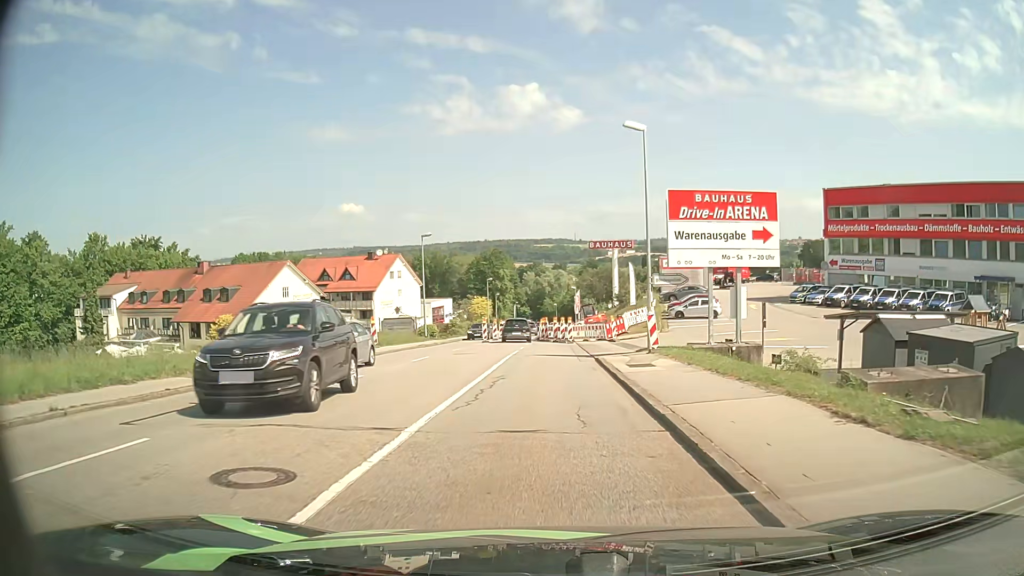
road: tertiary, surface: asphalt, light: Day
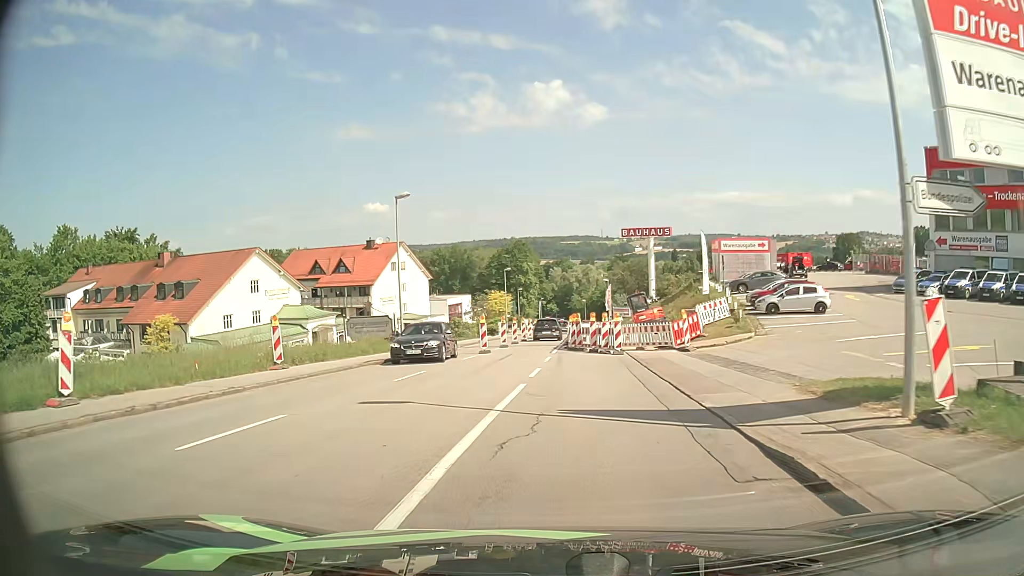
(-0.2, +16.2) m; -2°
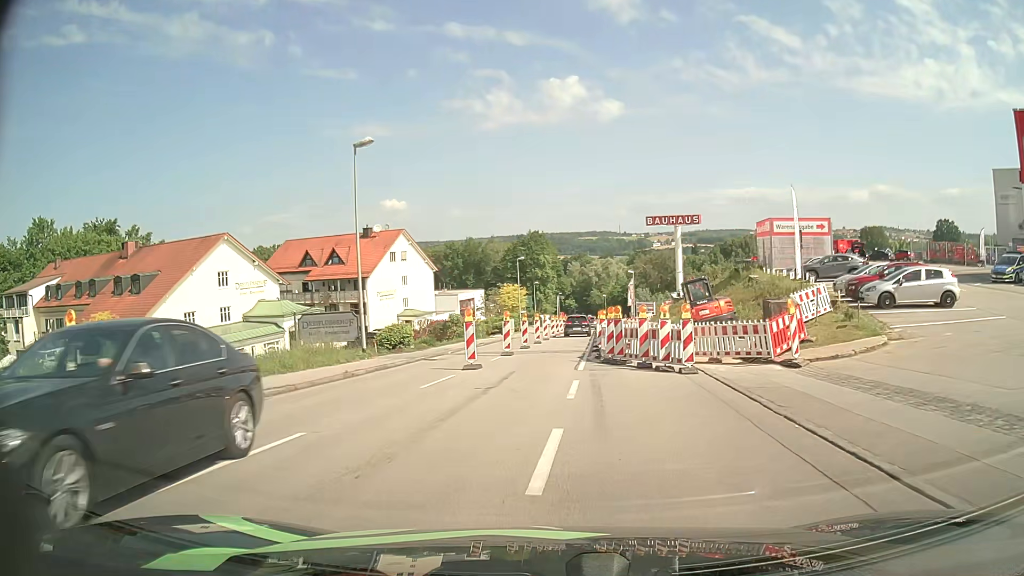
(-0.2, +10.7) m; -2°
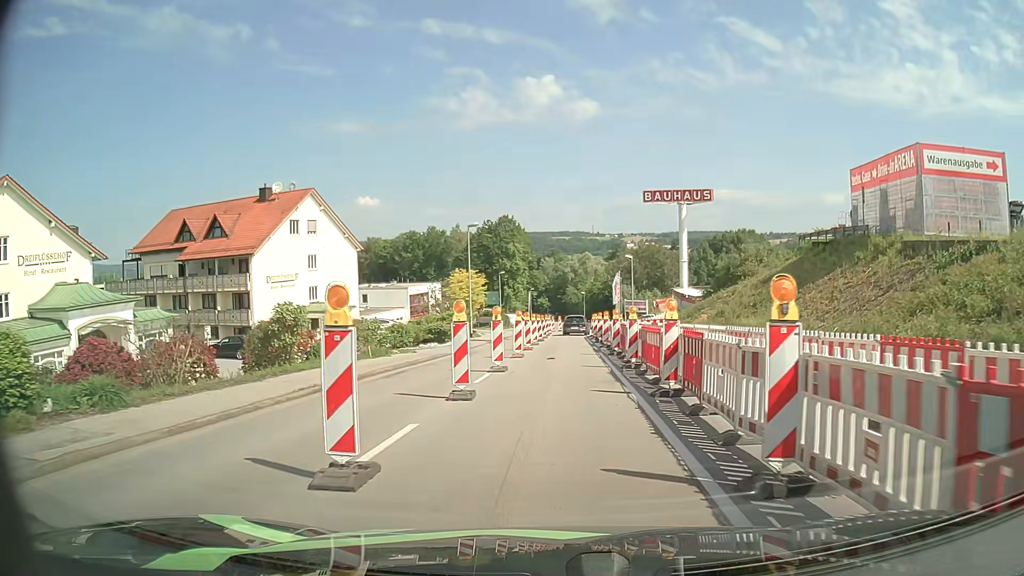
(+0.2, +26.1) m; +2°
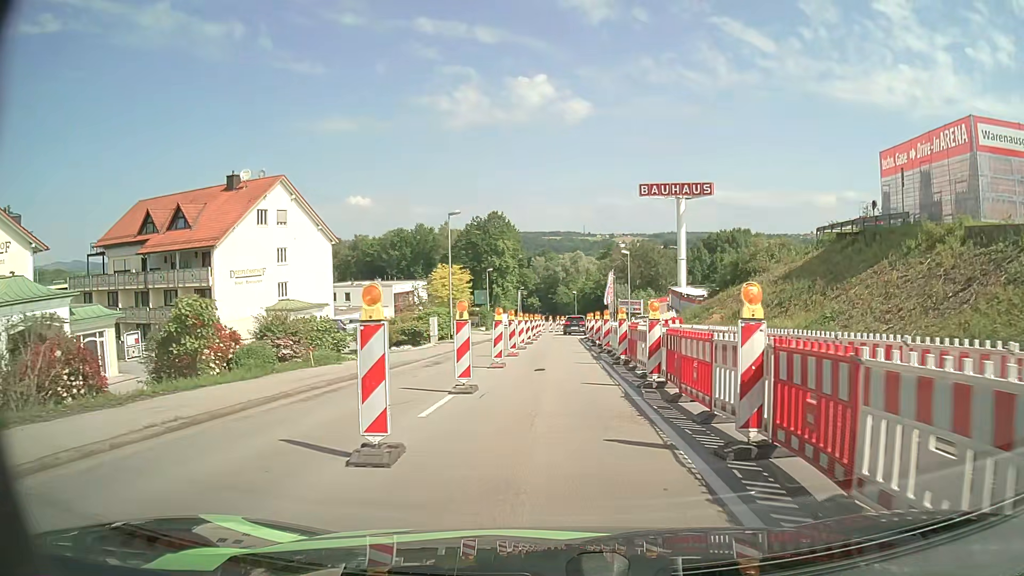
(0.0, +5.2) m; 0°
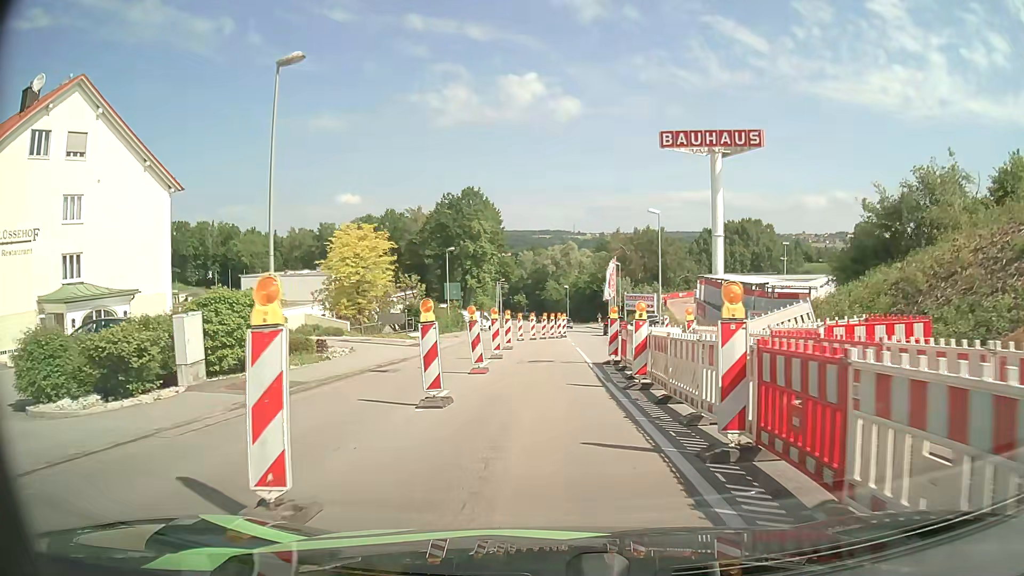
(+0.7, +26.3) m; +1°
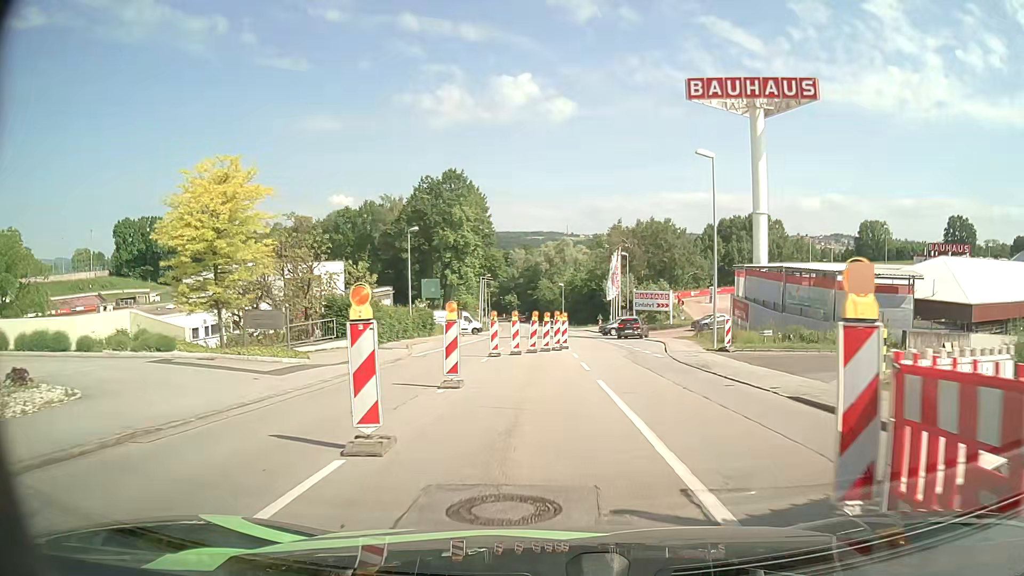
(0.0, +15.6) m; 0°
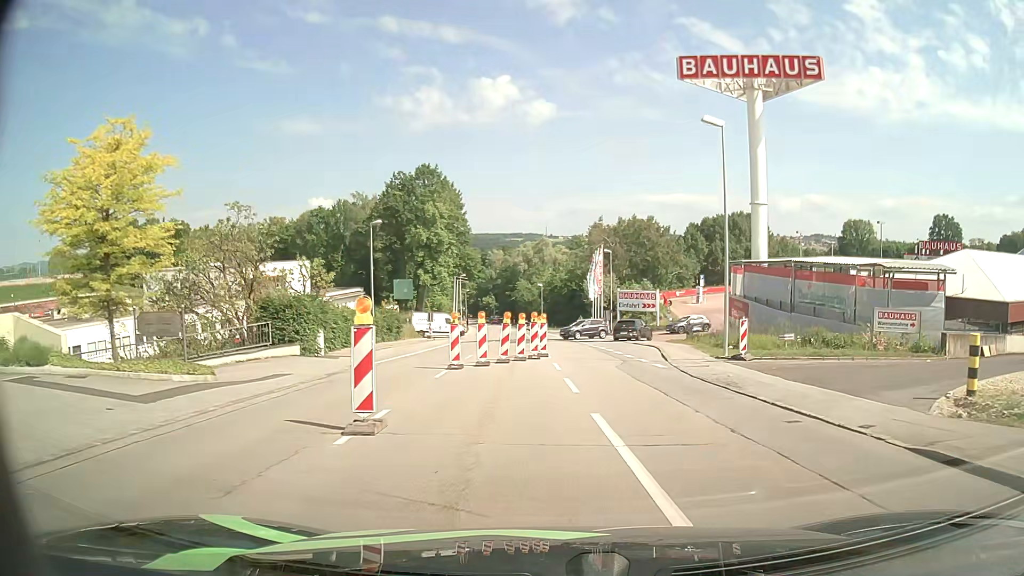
(+0.1, +4.9) m; +2°
(0, +10) (+1, +20) (+2, +30) (+2, +40) (+1, +50) (+1, +60) (0, +70) (-1, +80) (-1, +90) (-2, +100) m
